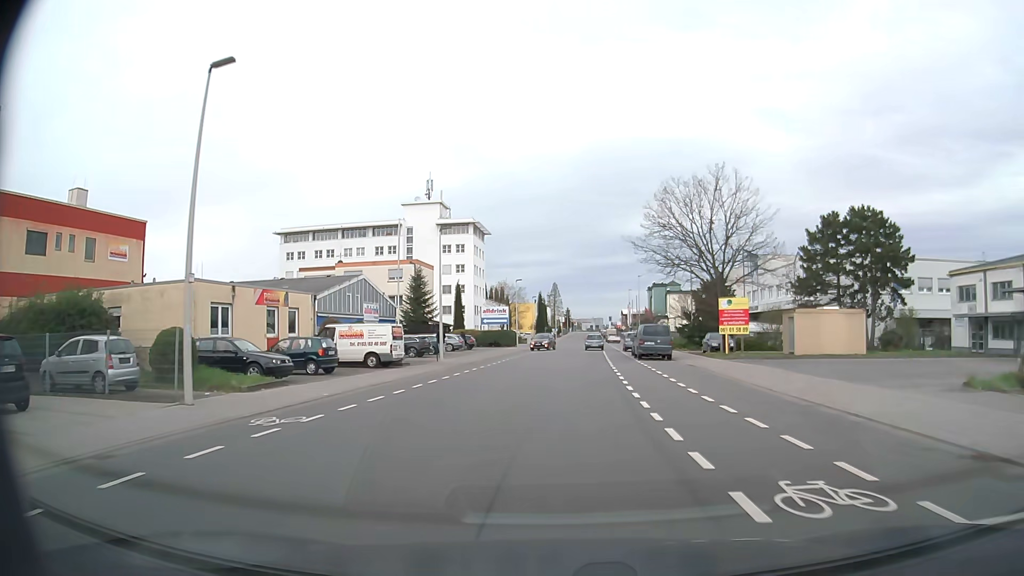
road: tertiary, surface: asphalt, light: Day
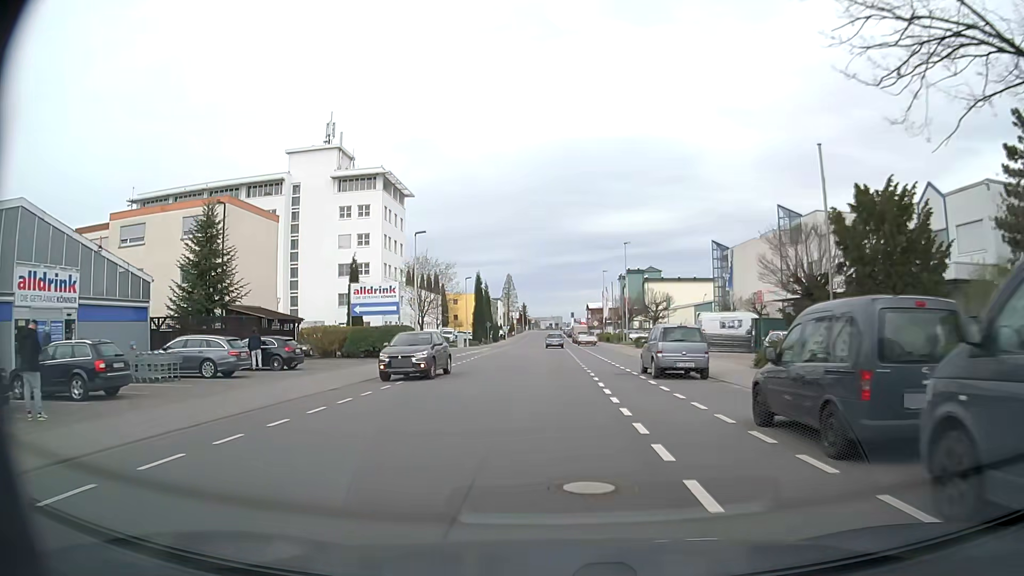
(+1.6, +36.1) m; +4°
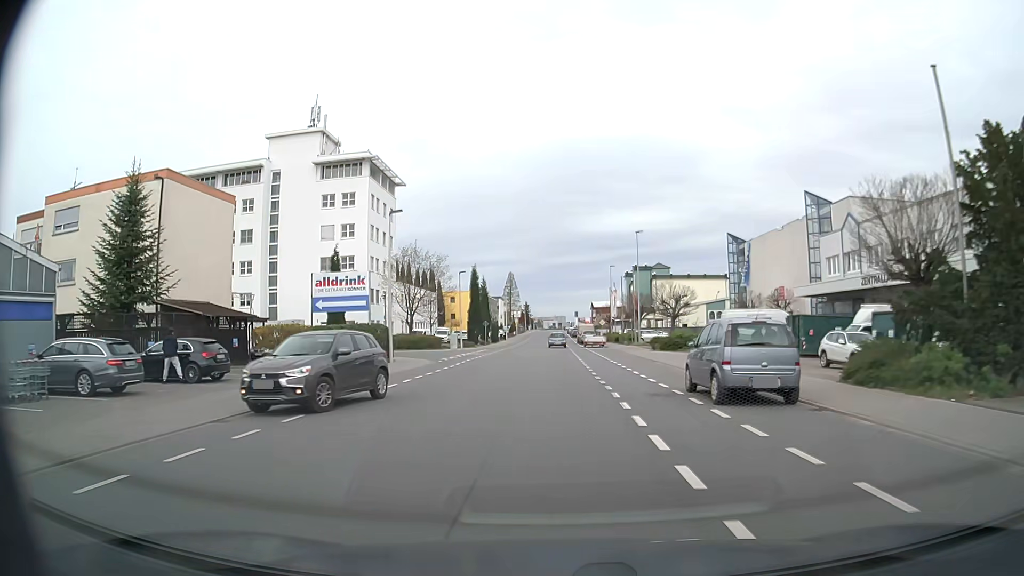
(0.0, +7.4) m; 0°
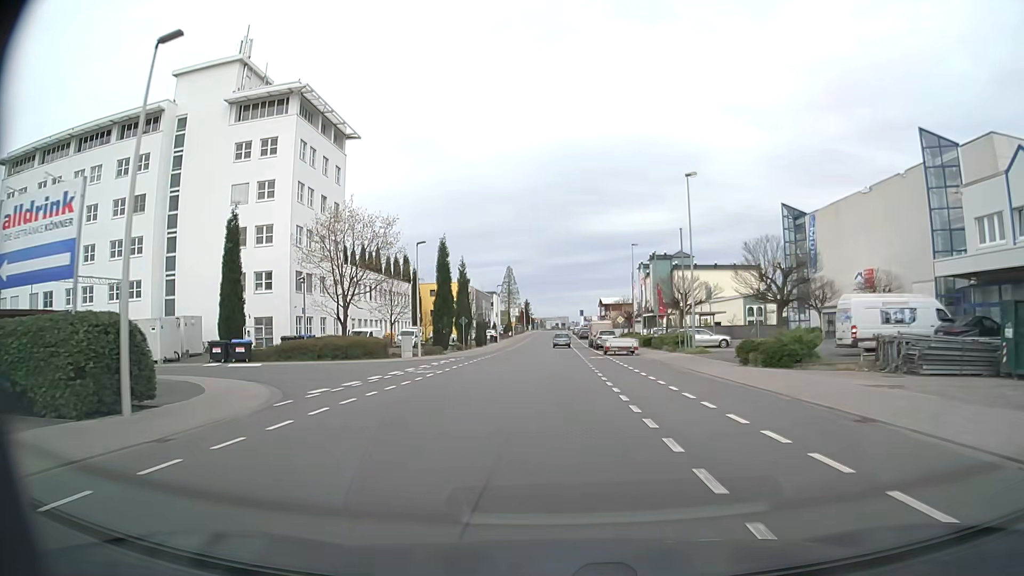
(-0.1, +22.6) m; 0°
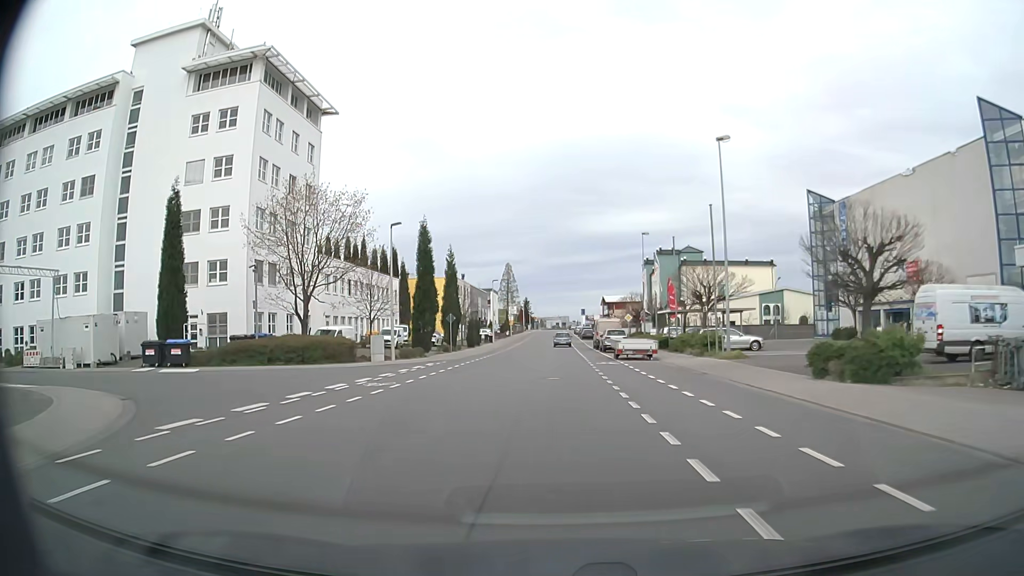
(0.0, +7.6) m; 0°
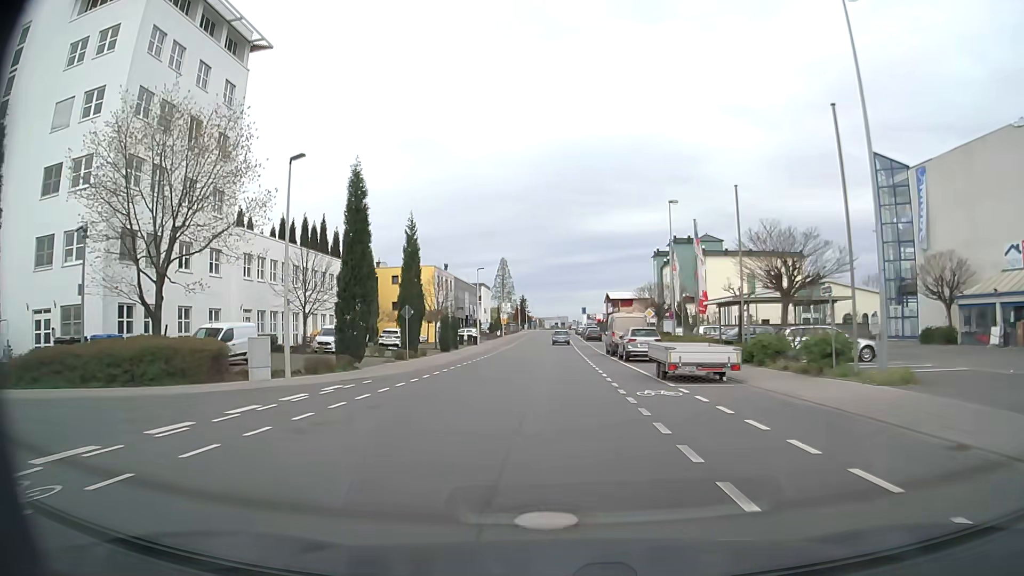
(0.0, +15.3) m; 0°
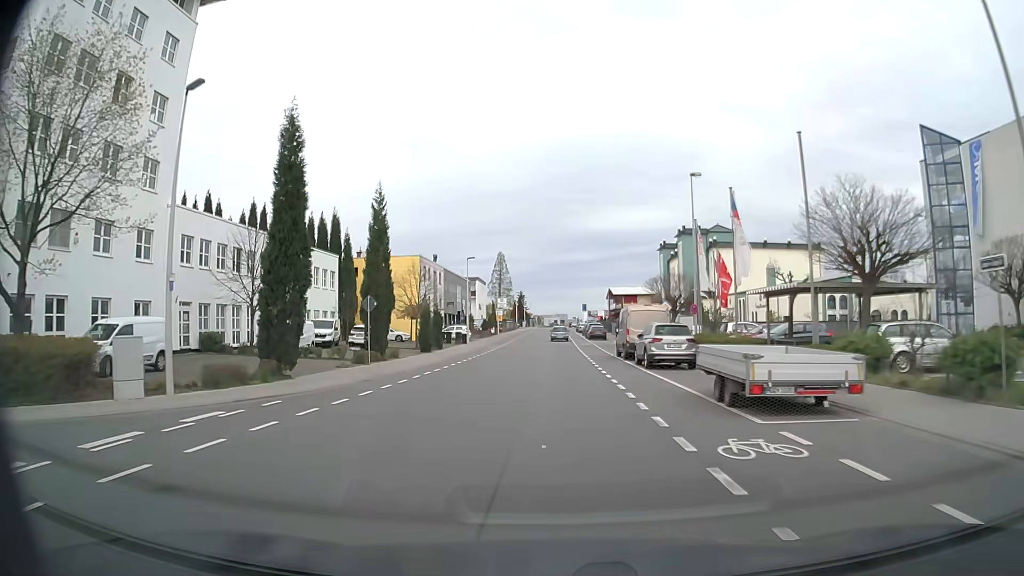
(0.0, +7.7) m; 0°
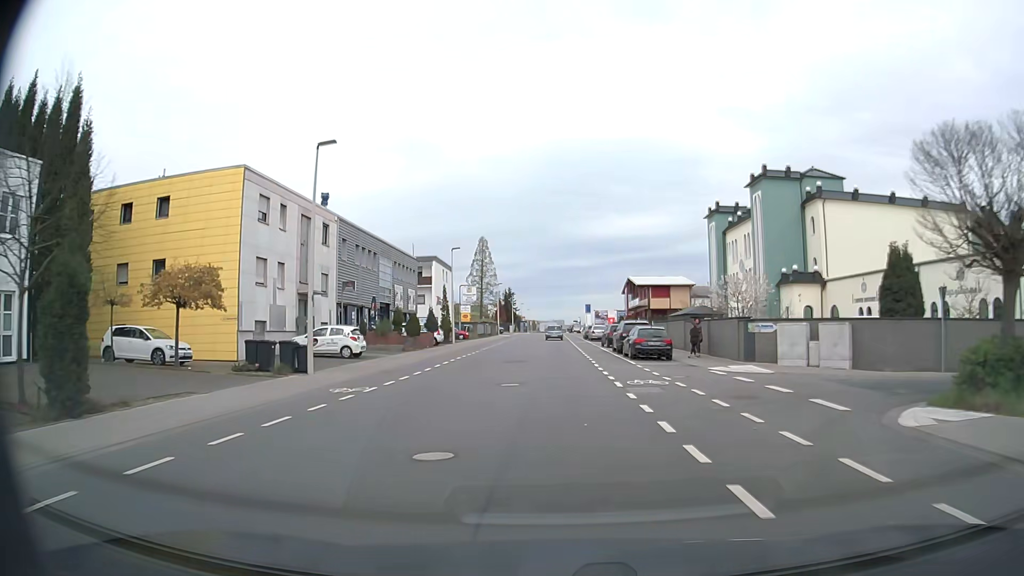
(+0.2, +39.1) m; 0°
(0, +10) (0, +20) (0, +30) (0, +40) (0, +50) (0, +60) (0, +70) (0, +80) (0, +90) (0, +100) m
